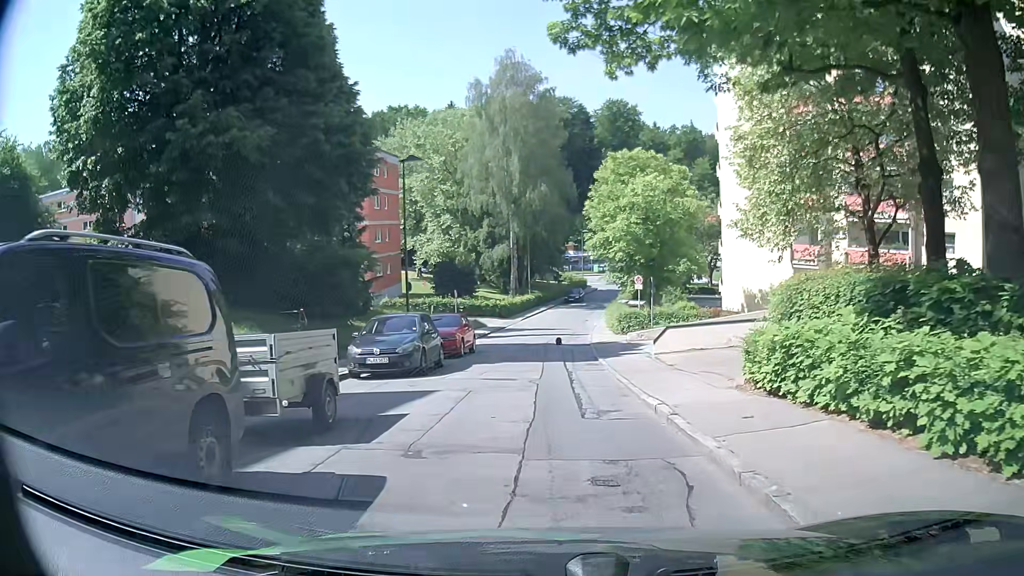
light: Day
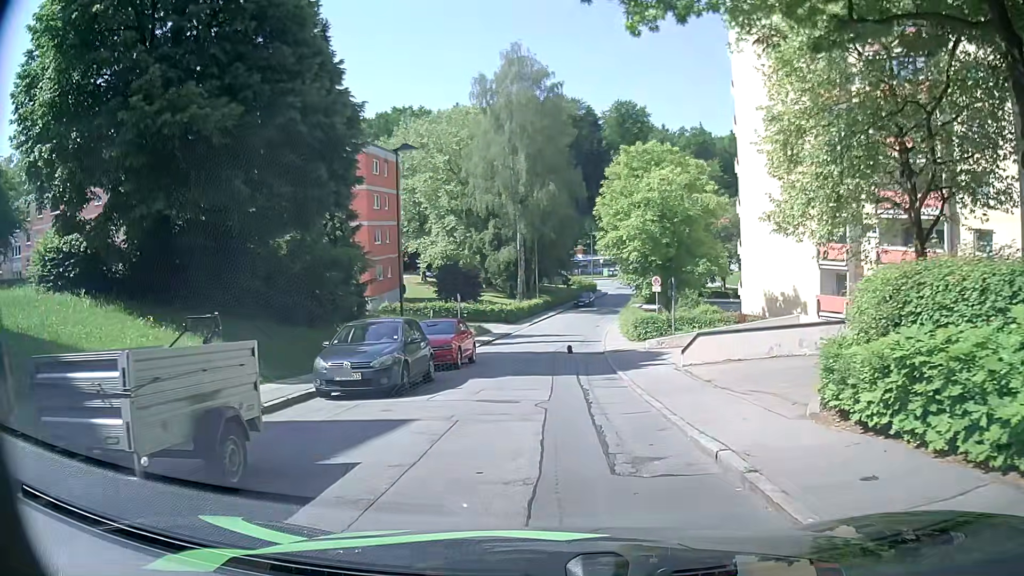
(0.0, +2.8) m; -1°
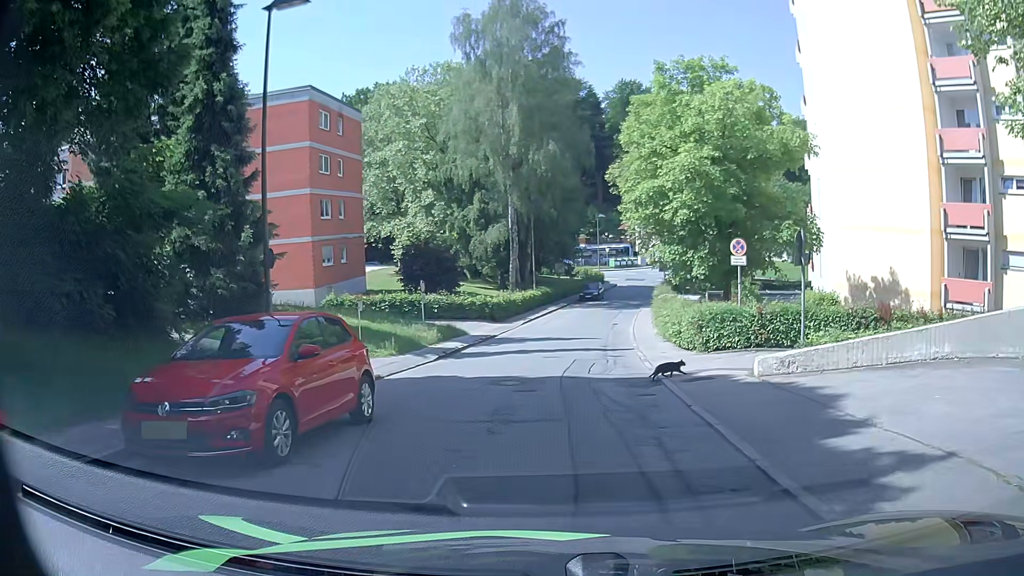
(+0.1, +12.8) m; +1°
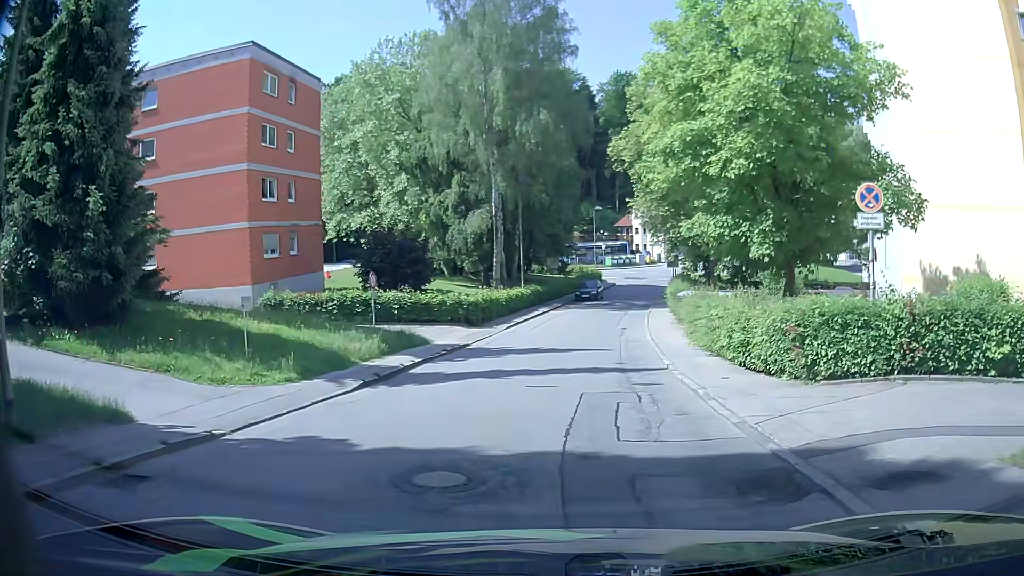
(0.0, +7.8) m; -1°
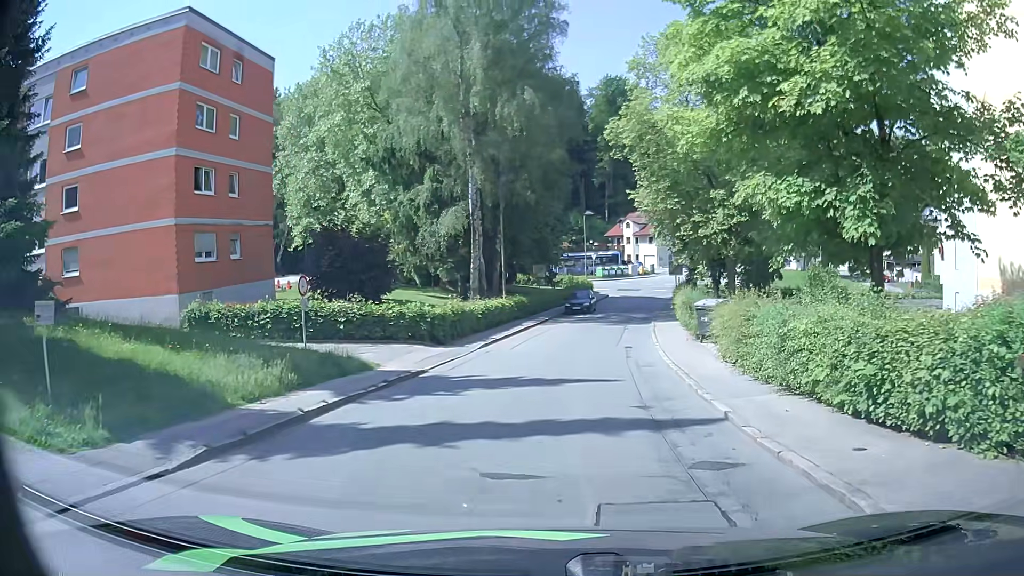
(+0.2, +6.0) m; +3°
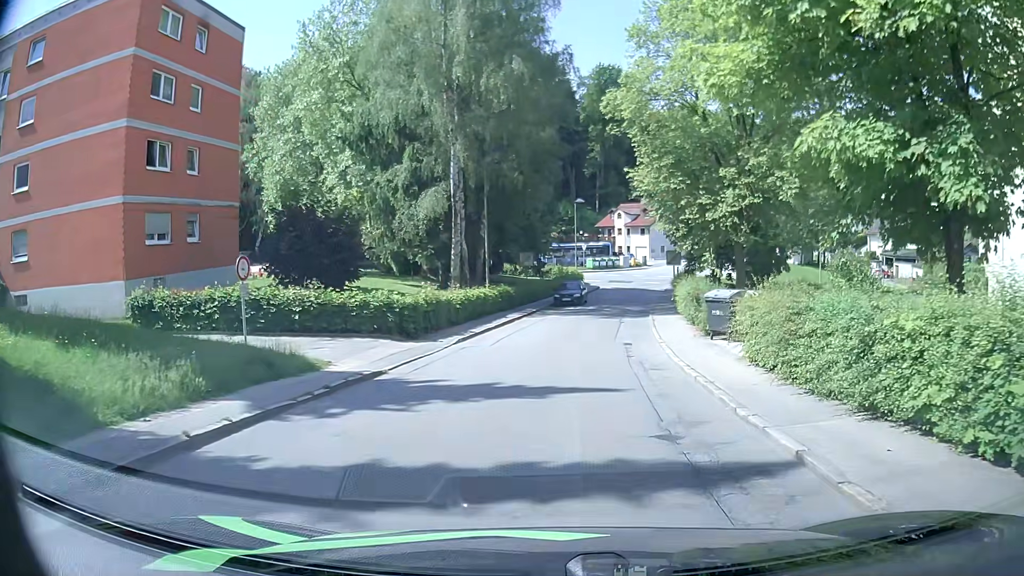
(0.0, +3.2) m; +2°
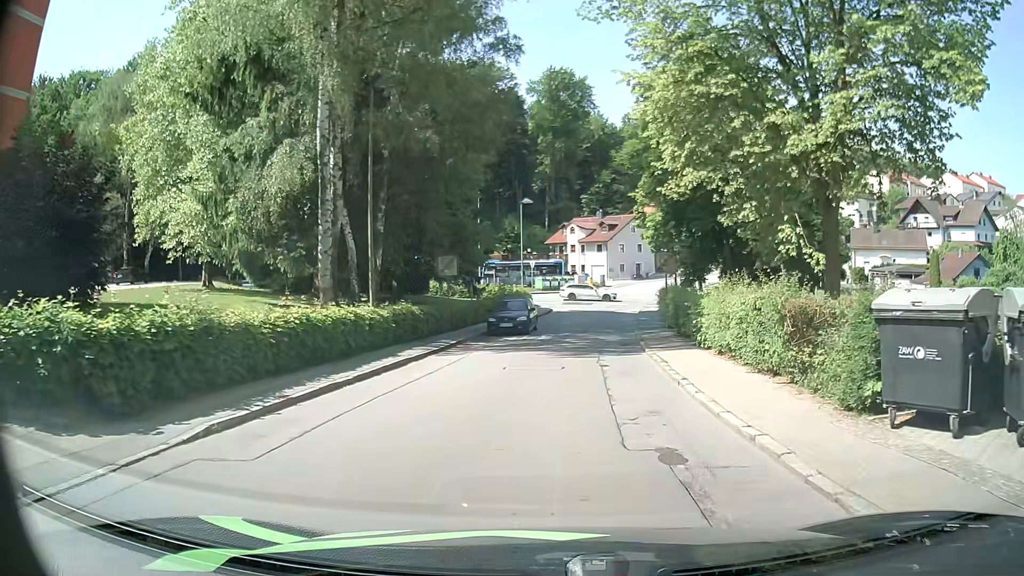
(+0.1, +13.4) m; +3°
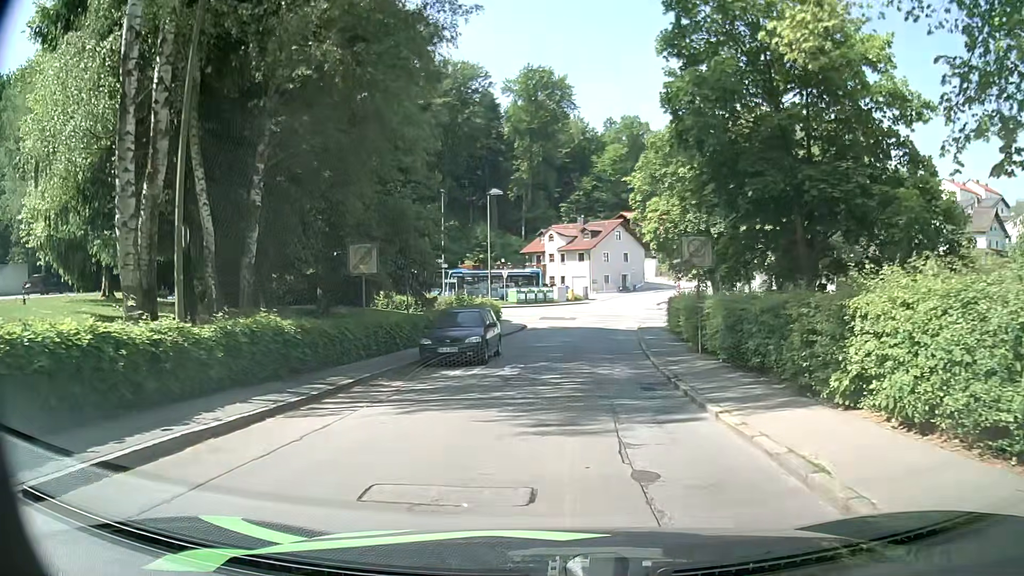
(+0.2, +9.8) m; +1°
